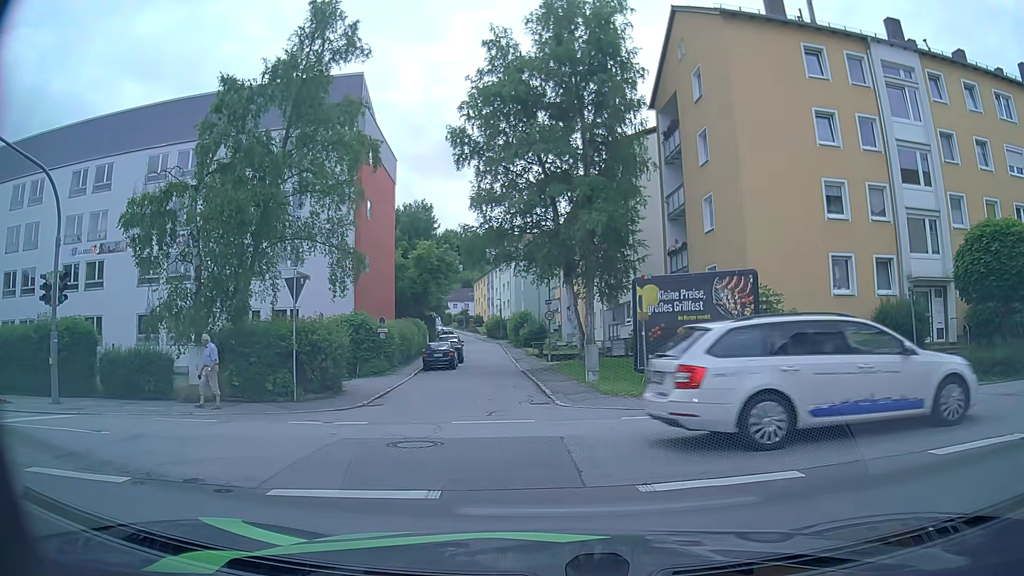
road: residential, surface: asphalt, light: Day
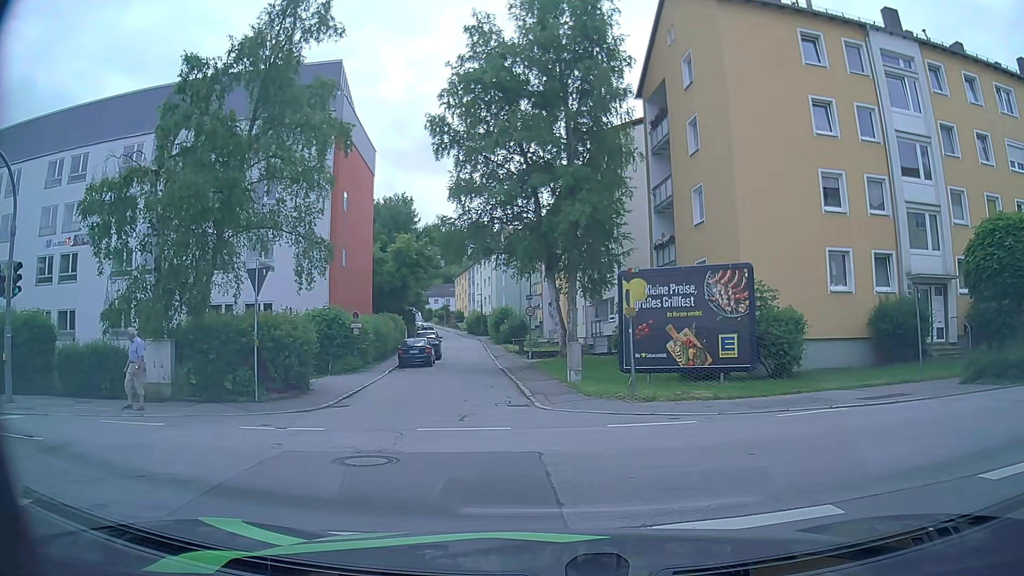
(0.0, +1.3) m; 0°
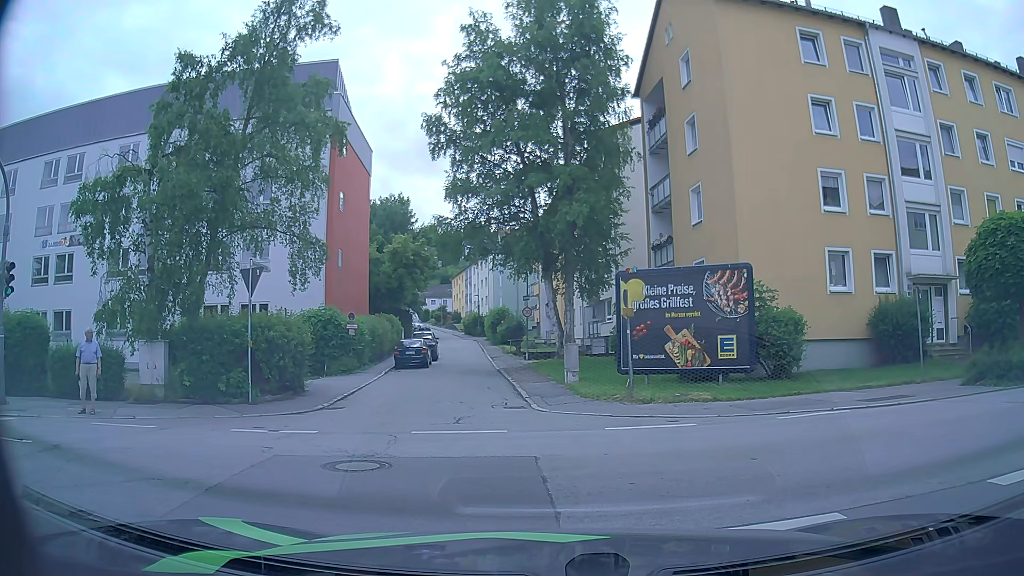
(0.0, +0.3) m; 0°
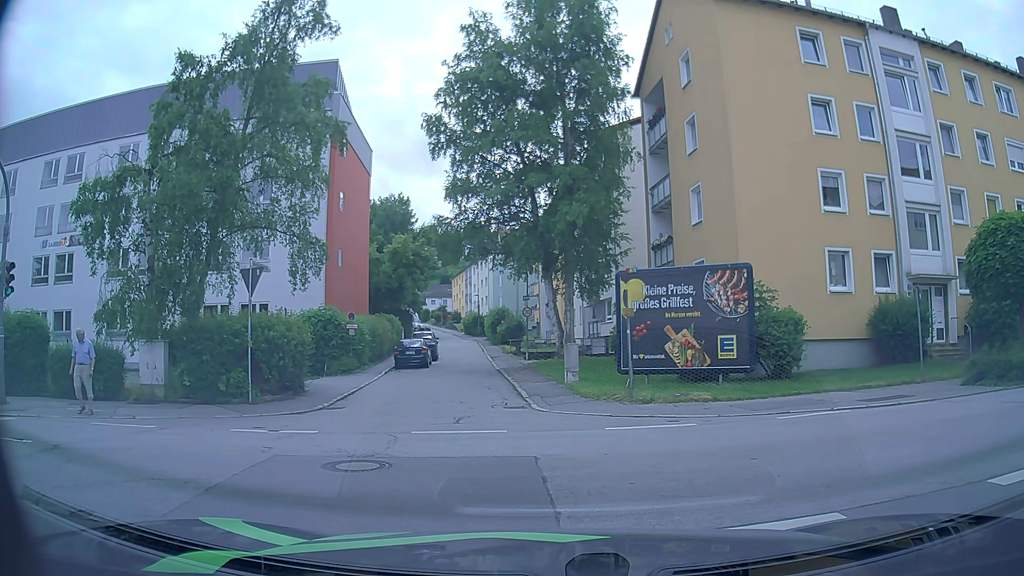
(0.0, 0.0) m; 0°
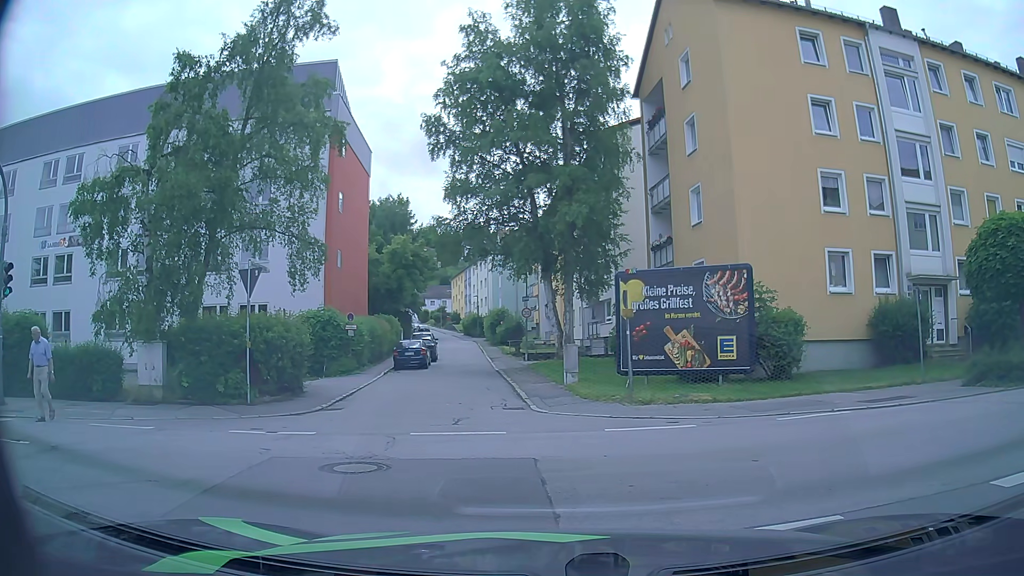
(0.0, +0.1) m; 0°
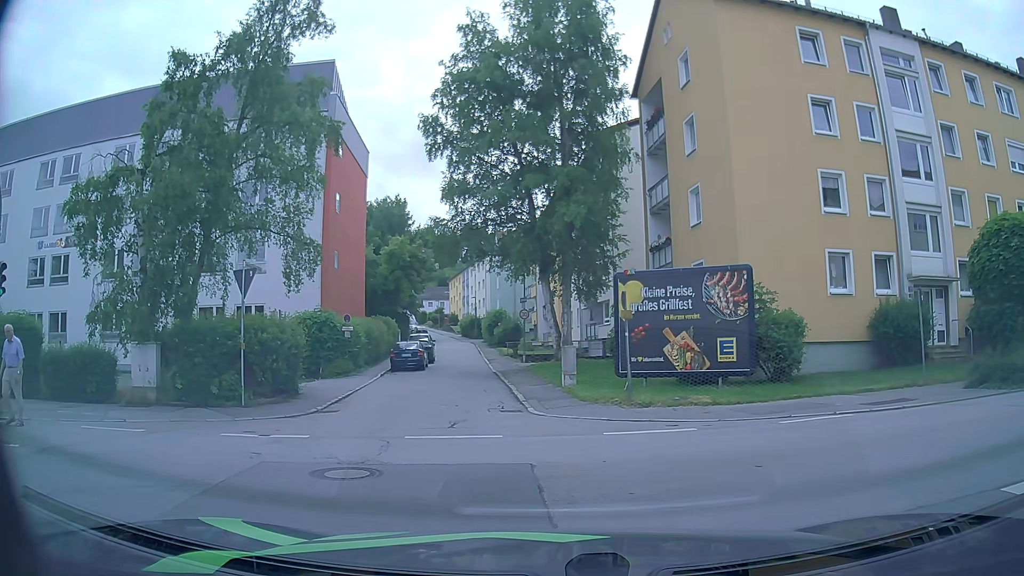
(0.0, +0.2) m; 0°
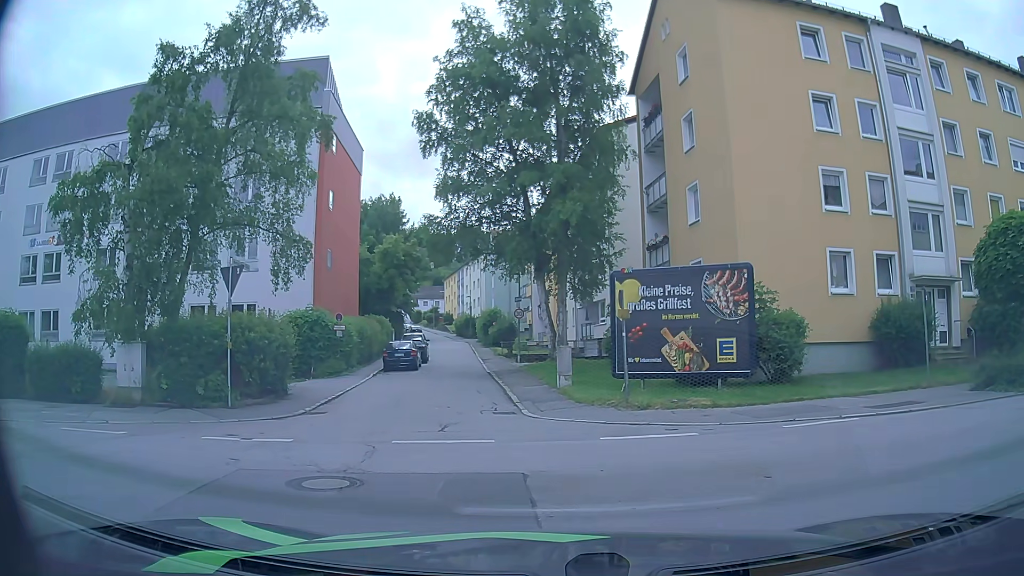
(0.0, +0.5) m; 0°
